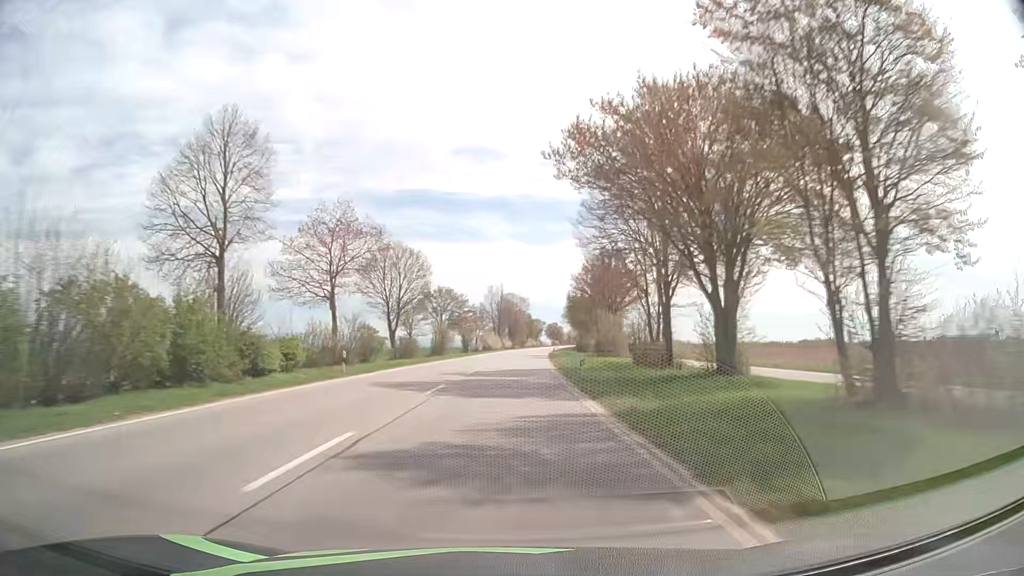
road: primary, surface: asphalt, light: Day
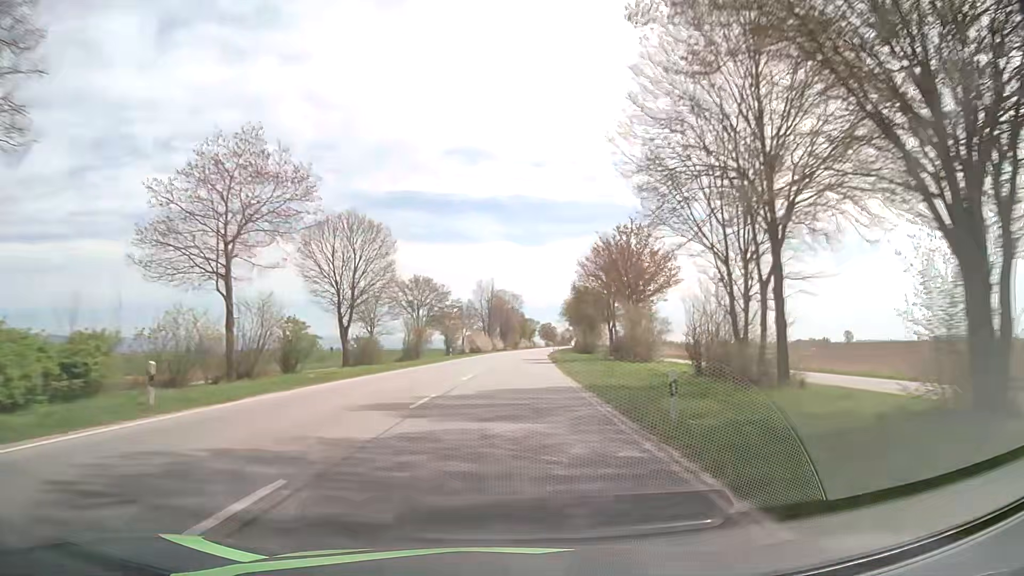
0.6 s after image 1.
(+0.1, +15.7) m; 0°
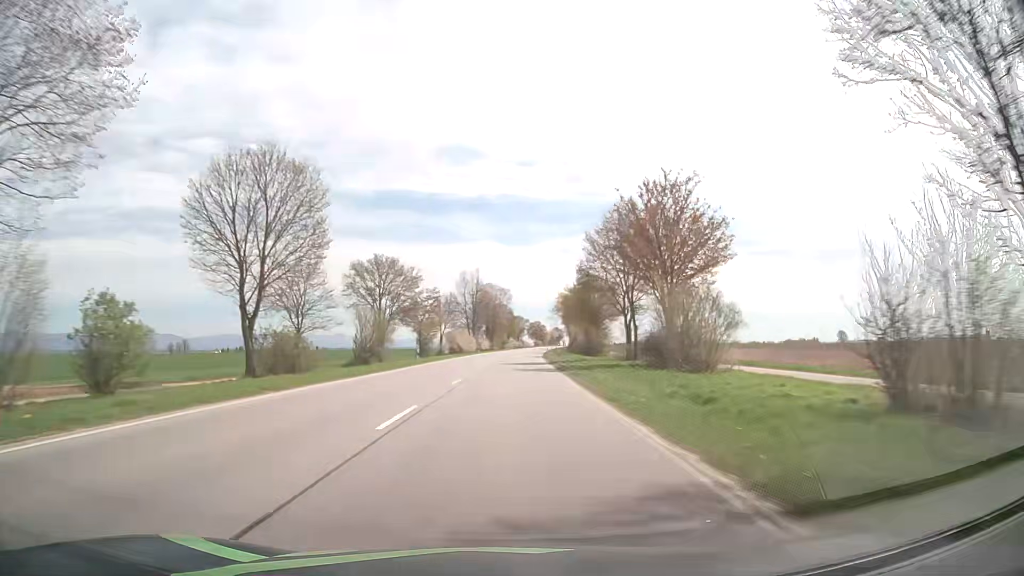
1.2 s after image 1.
(+0.2, +15.7) m; +1°
(0, +10) (0, +20) (+1, +30) (+1, +40) (+1, +50) (+2, +60) (+2, +70) (+3, +80) (+4, +90) (+4, +100) m
